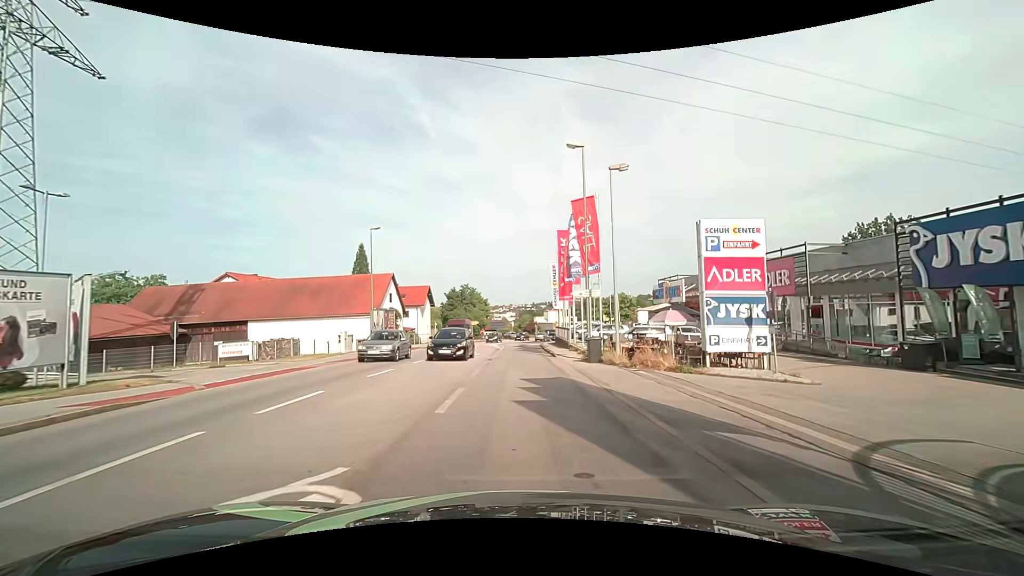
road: tertiary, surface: asphalt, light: Day
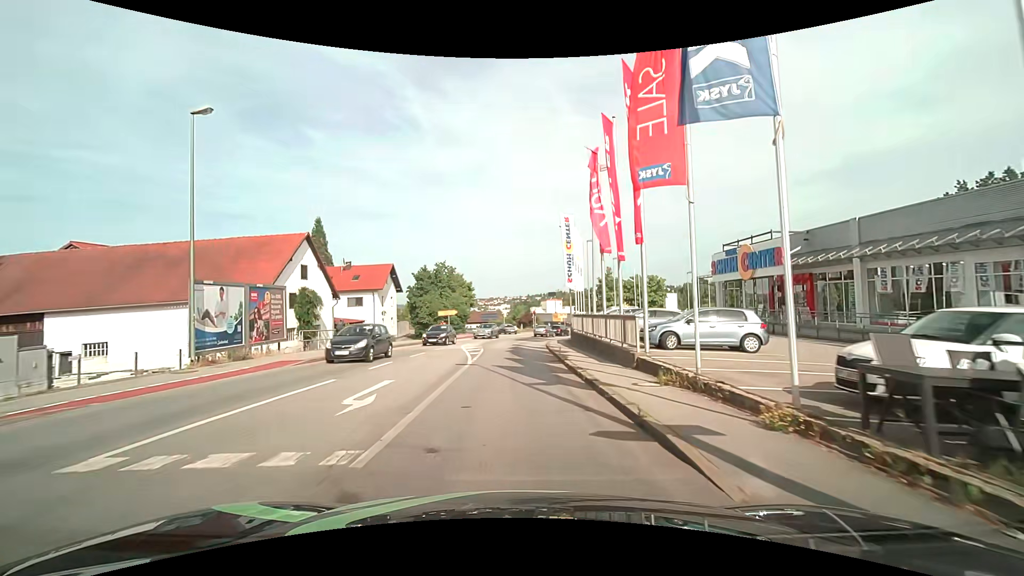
(+0.2, +21.5) m; +1°
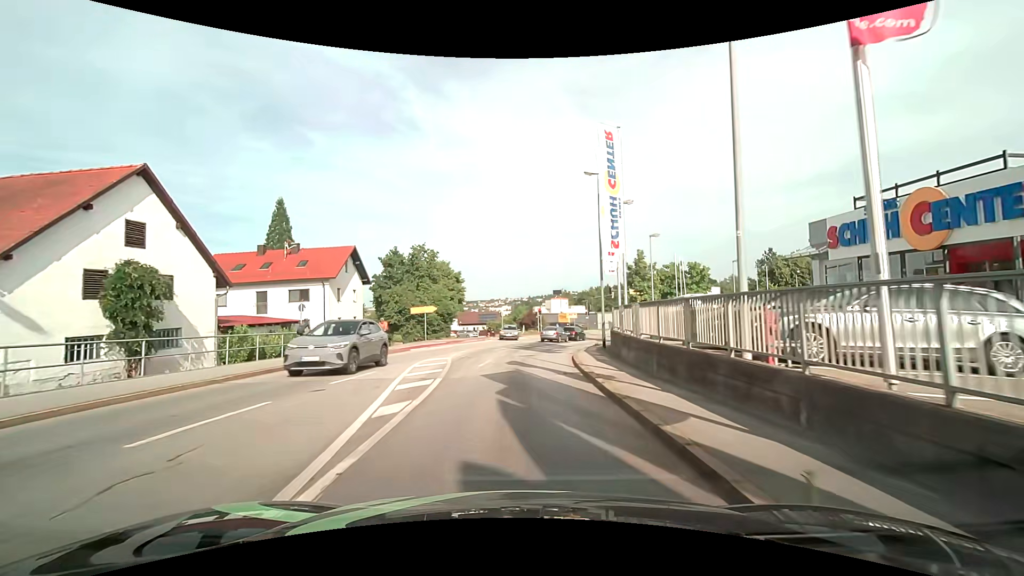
(-0.1, +15.7) m; 0°
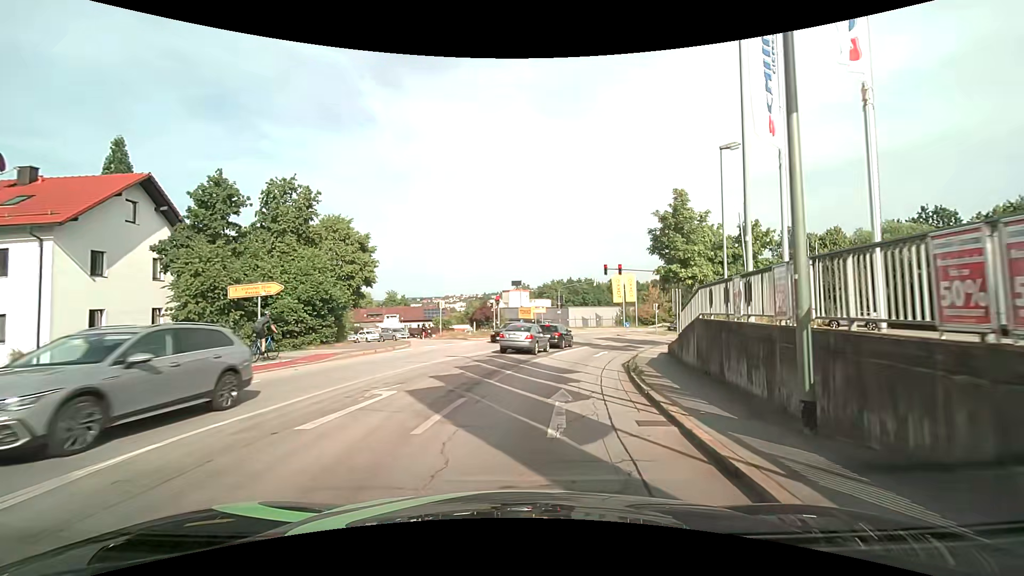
(+0.5, +22.0) m; +4°
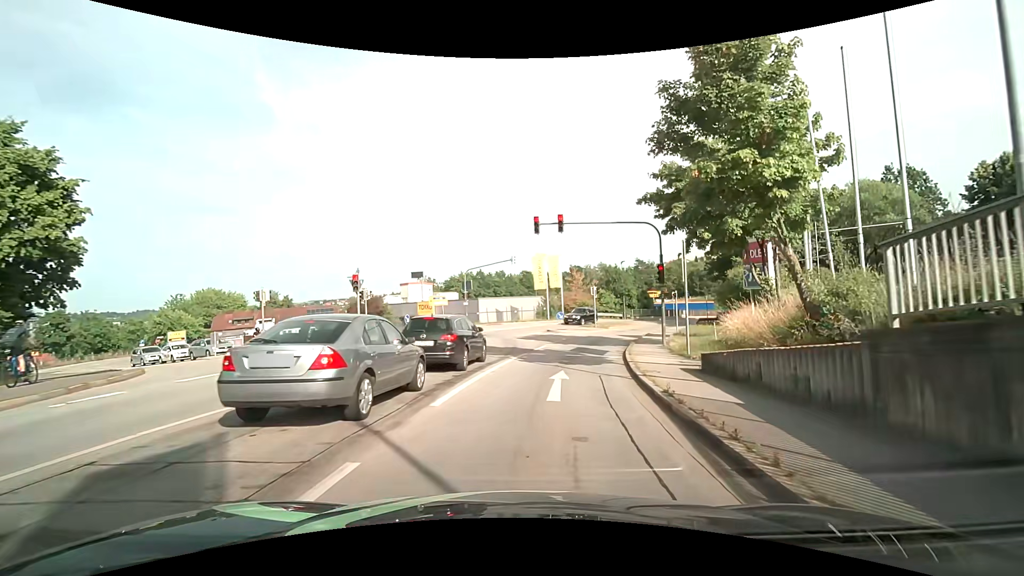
(+1.4, +16.4) m; +11°
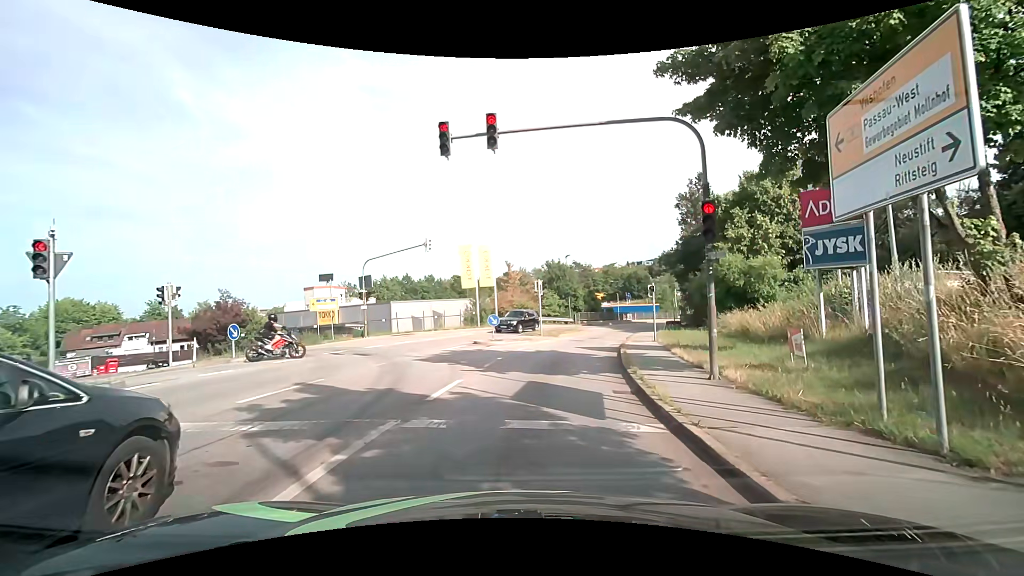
(+0.7, +11.8) m; +8°
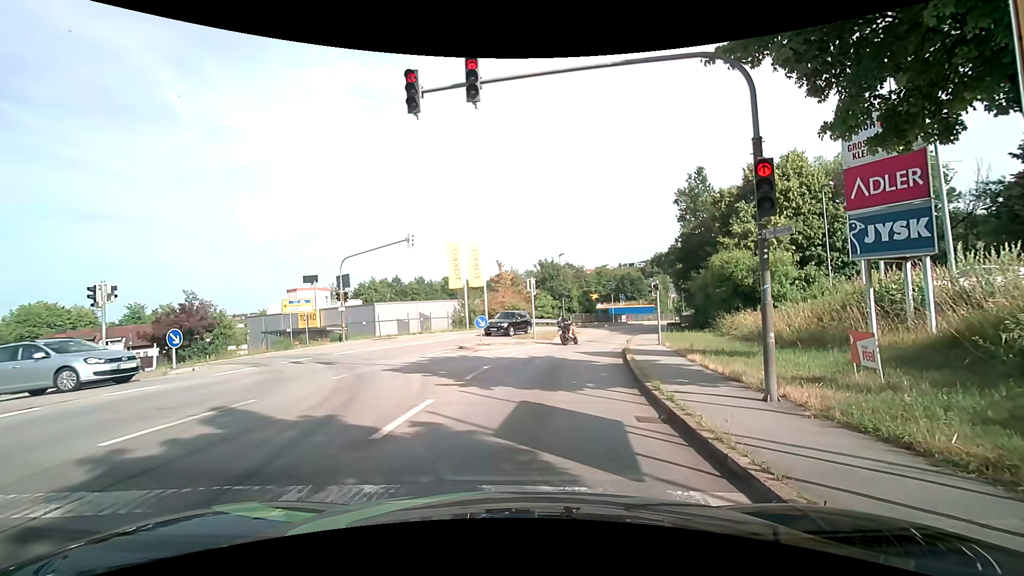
(+0.1, +2.5) m; +3°
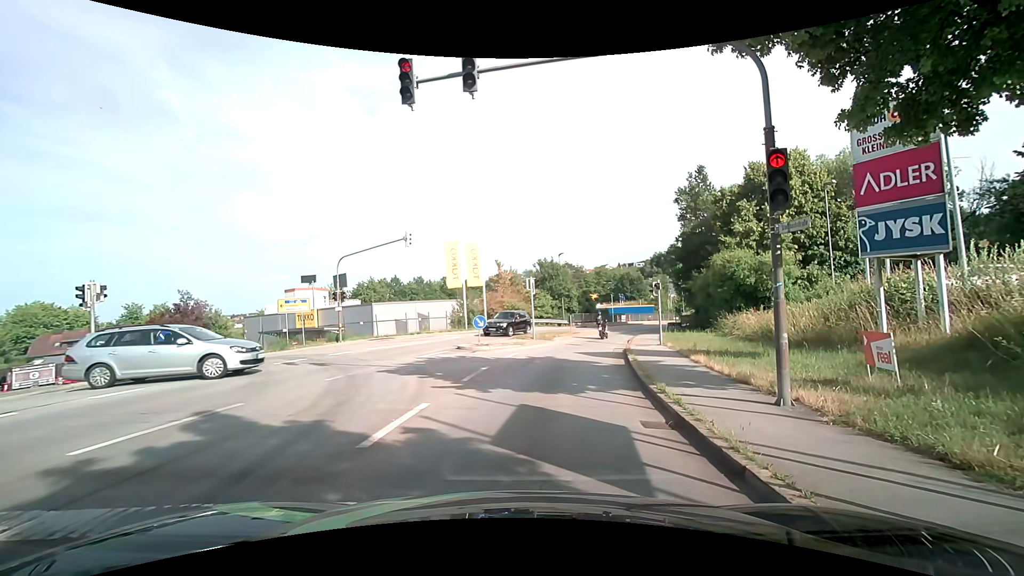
(0.0, +0.4) m; 0°
(0, +10) (+1, +20) (+3, +30) (+5, +39) (+9, +49) (+13, +58) (+18, +66) (+24, +75) (+29, +83) (+34, +92) m
